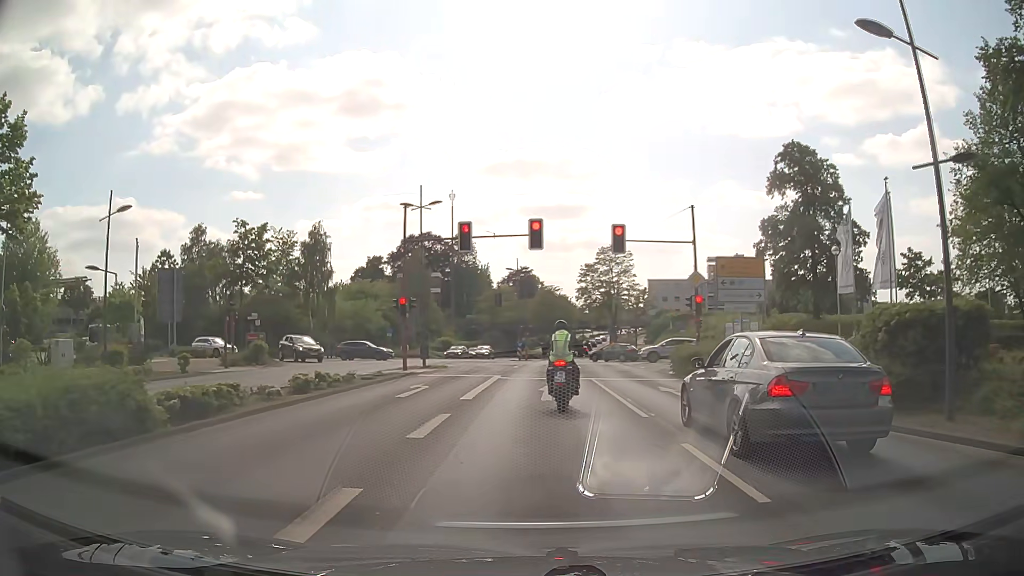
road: secondary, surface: asphalt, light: Day
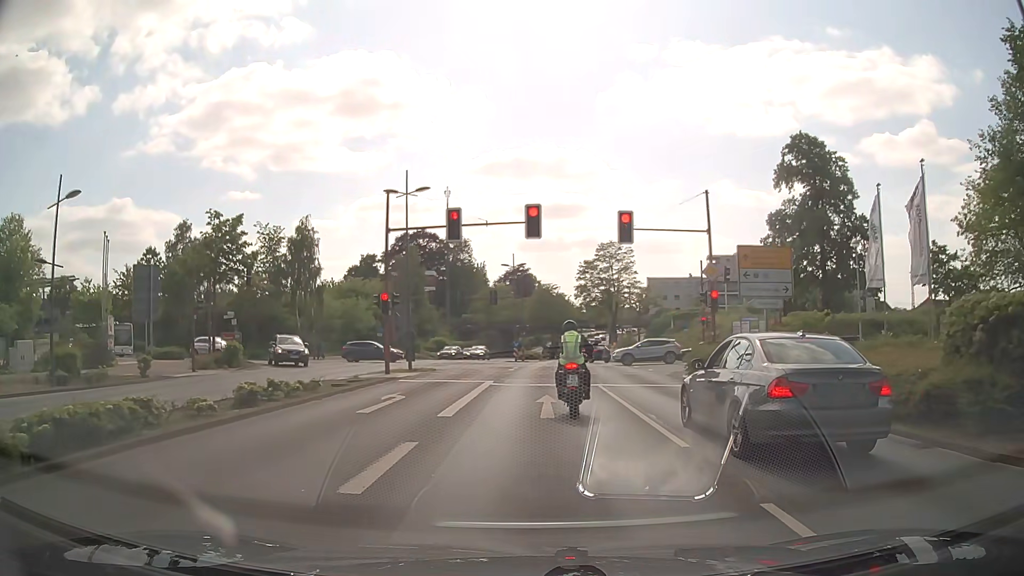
(0.0, +3.1) m; 0°
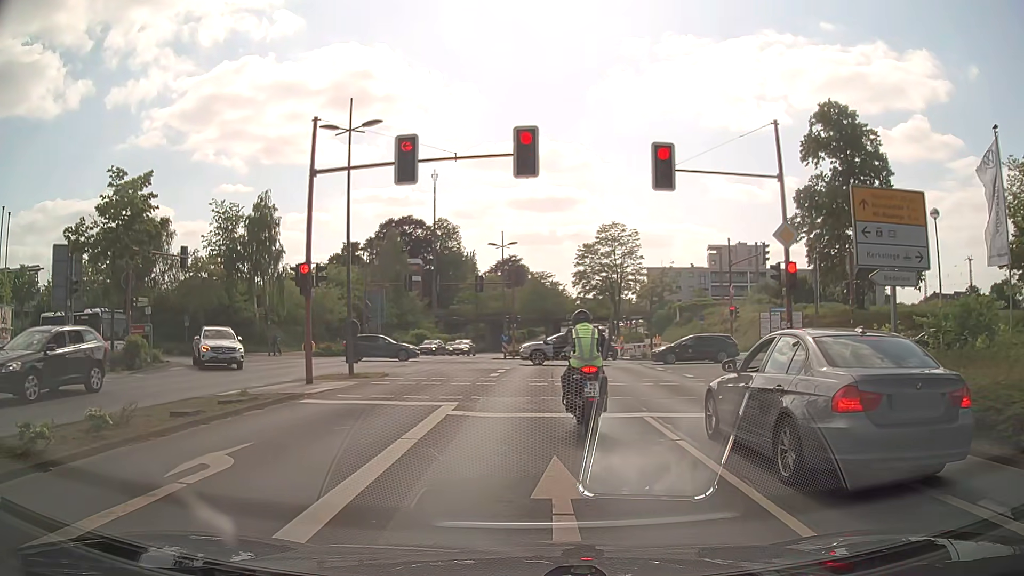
(0.0, +8.8) m; 0°
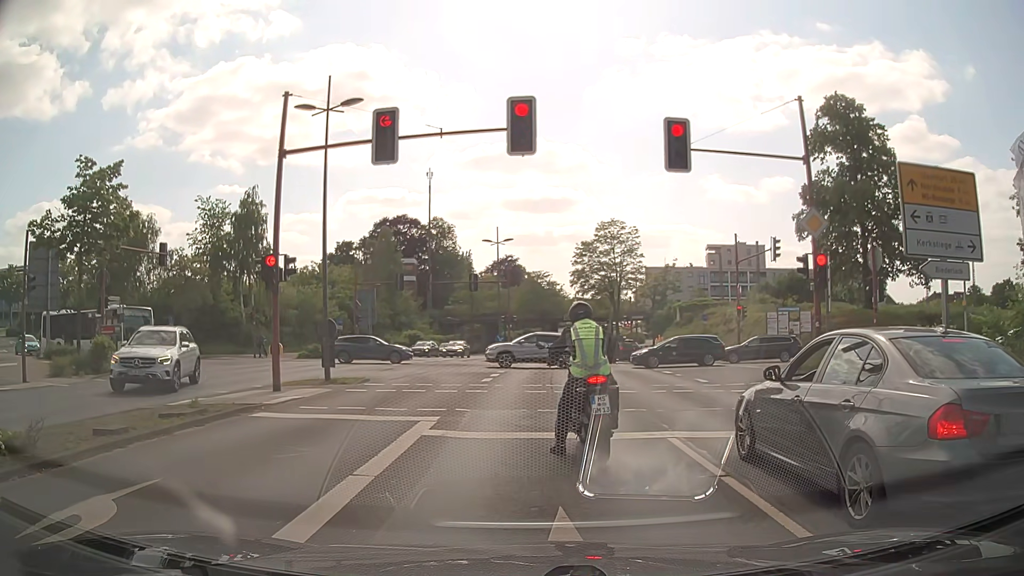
(0.0, +2.1) m; +2°
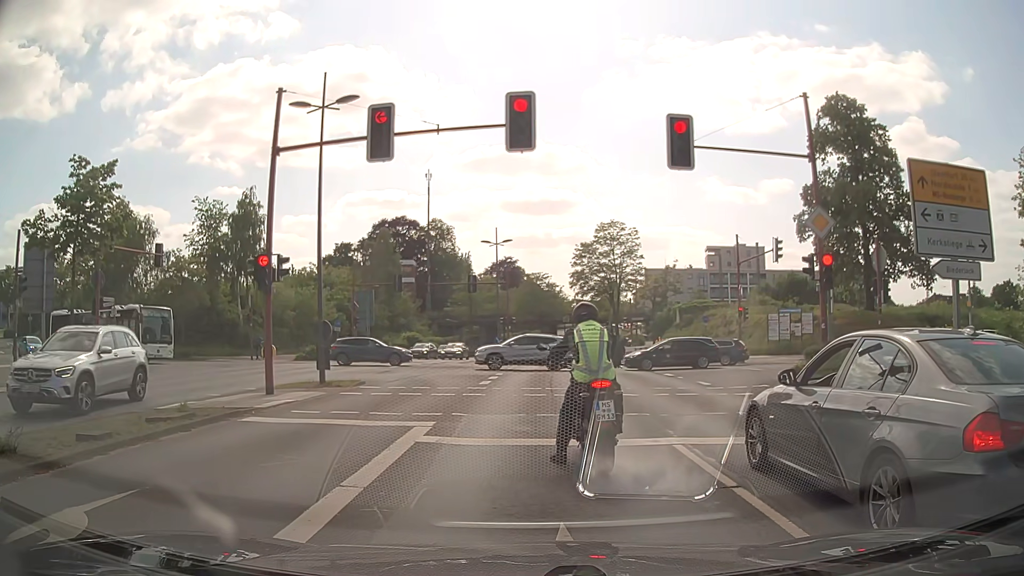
(0.0, +0.4) m; 0°
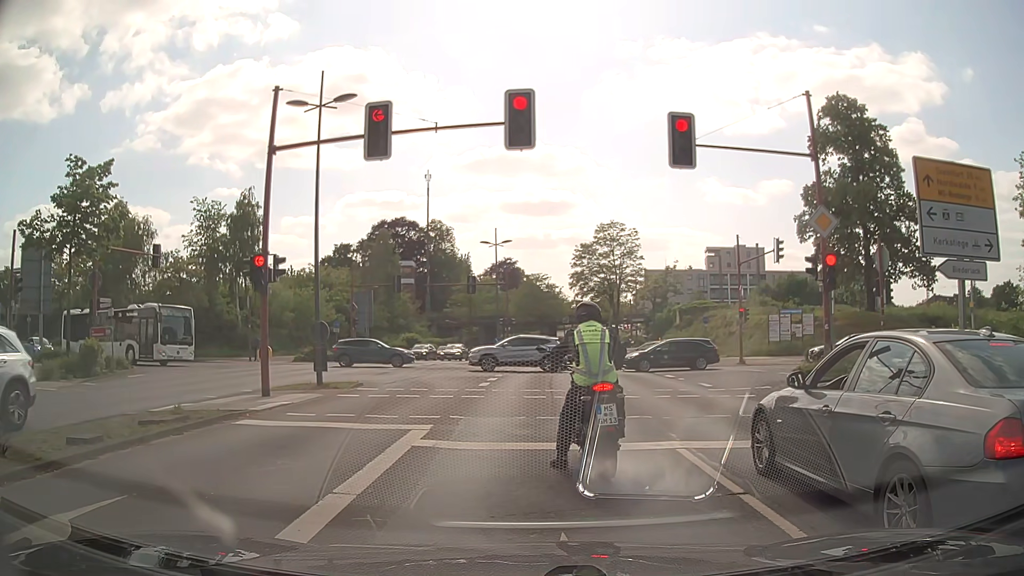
(0.0, +0.2) m; 0°
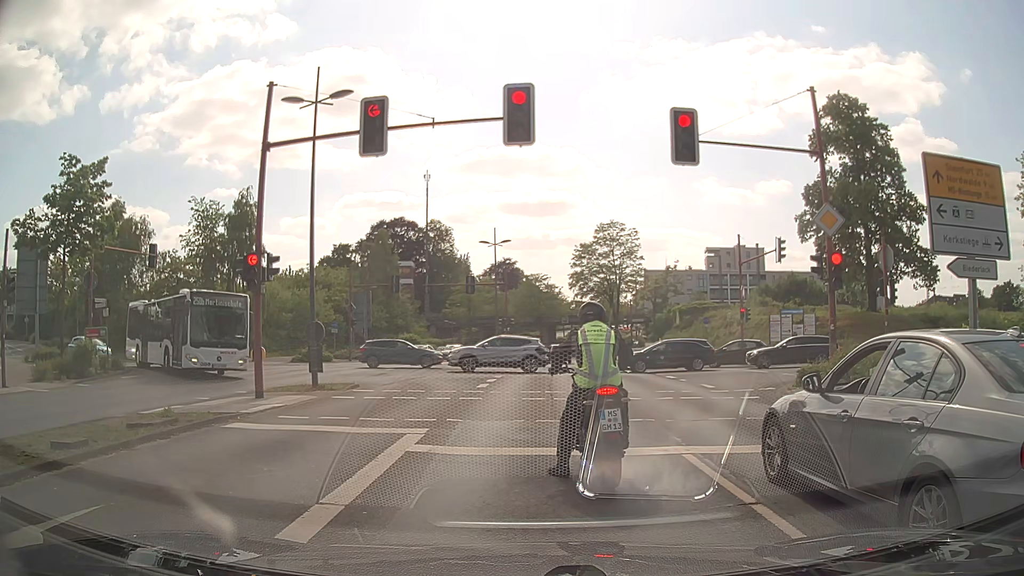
(0.0, +0.4) m; 0°
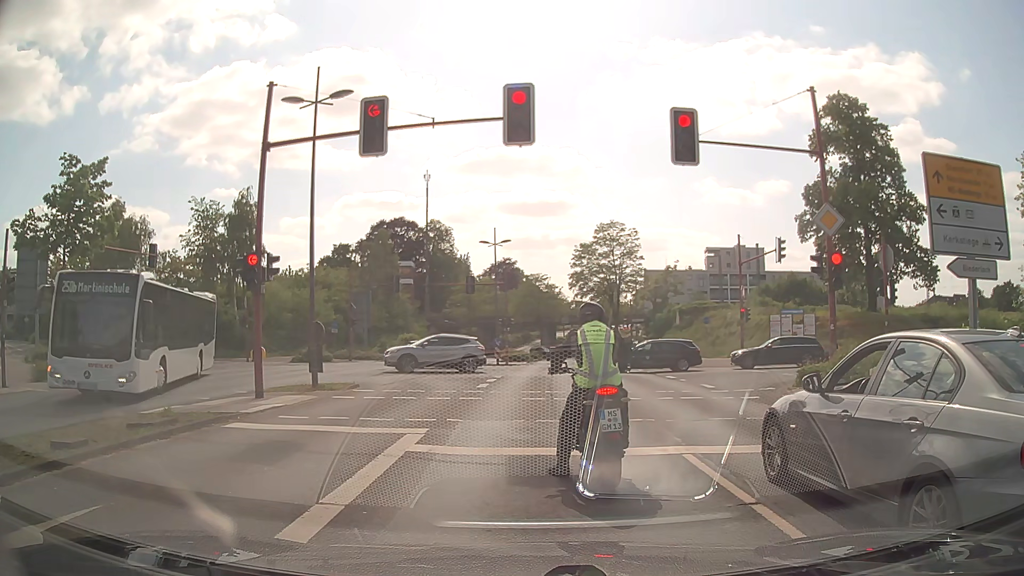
(0.0, 0.0) m; 0°
(0, +10) (0, +20) (0, +30) (0, +40) (+1, +50) (+1, +60) (+2, +70) (+2, +80) (+3, +90) (+4, +100) m
